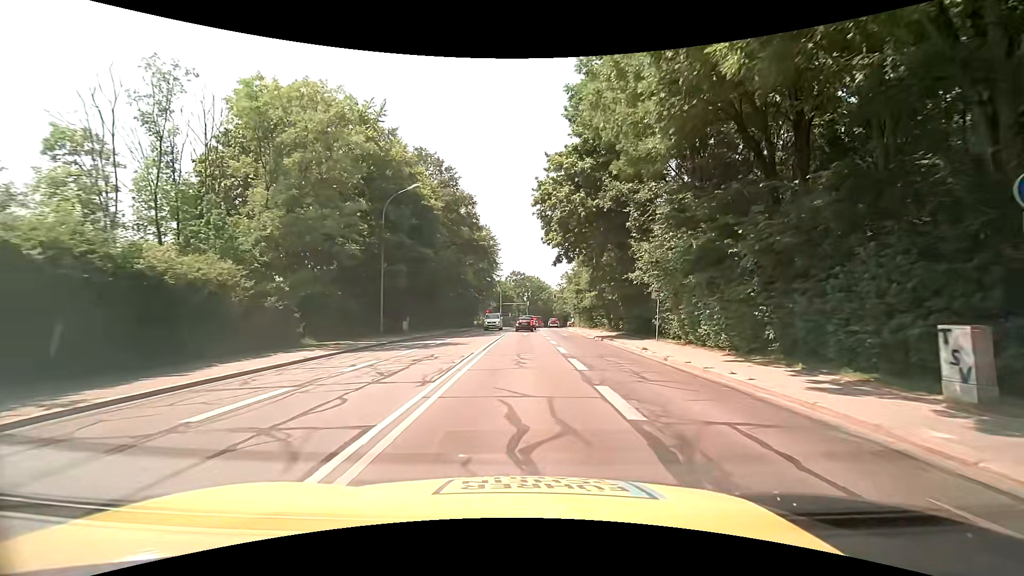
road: secondary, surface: asphalt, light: Day
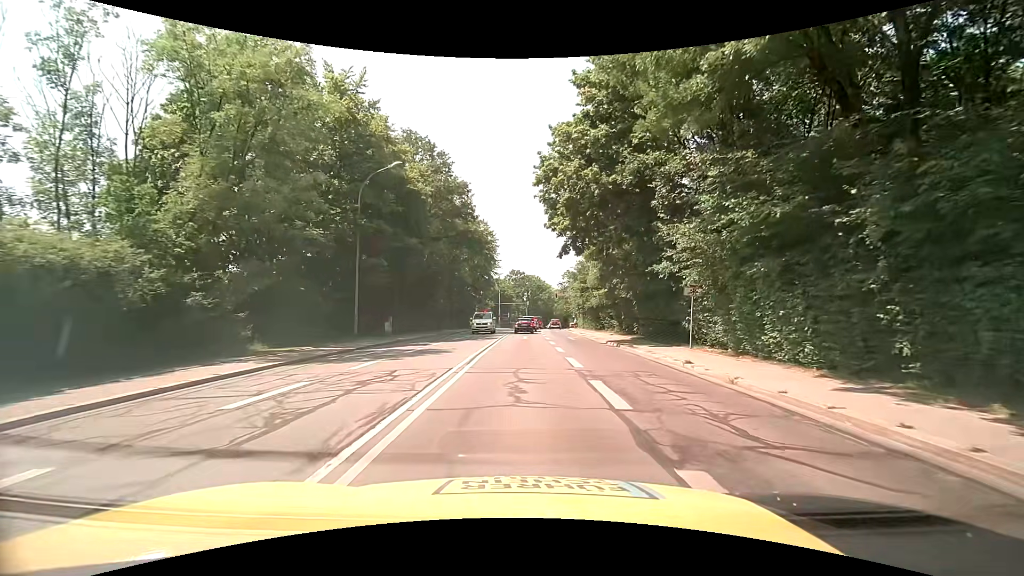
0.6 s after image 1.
(0.0, +5.1) m; 0°
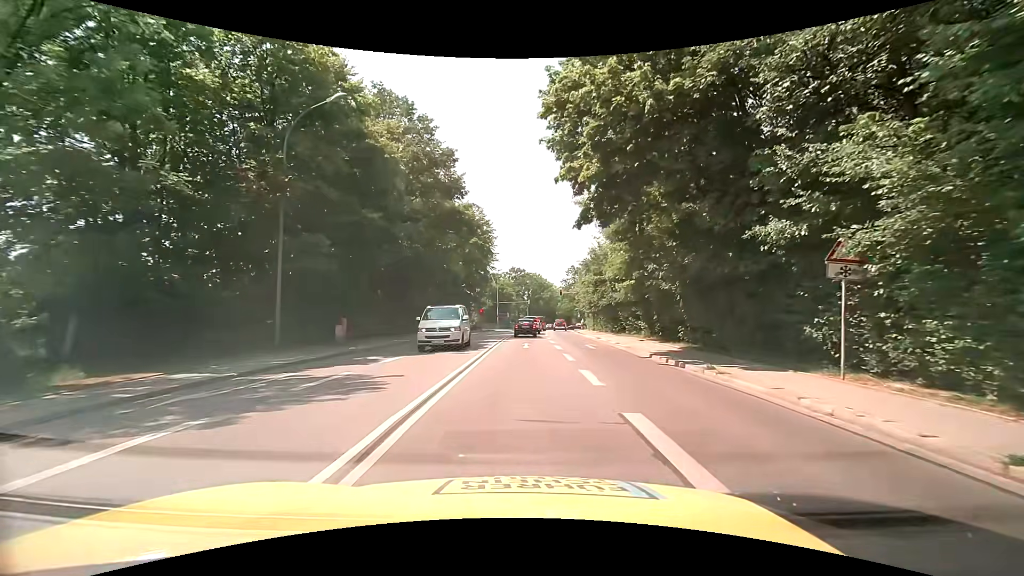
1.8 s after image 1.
(-0.1, +9.3) m; -1°
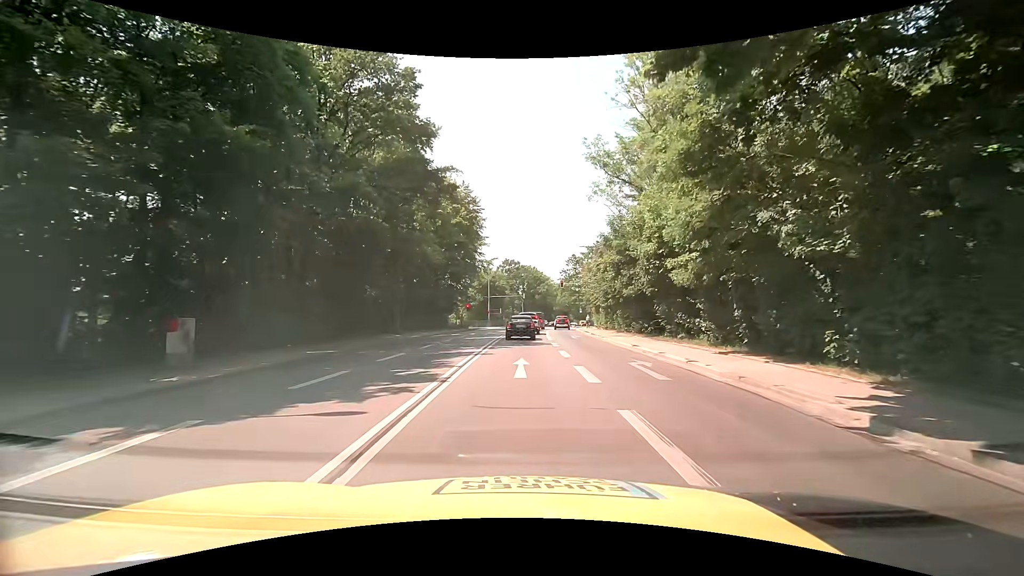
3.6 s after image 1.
(+0.1, +11.8) m; +1°
